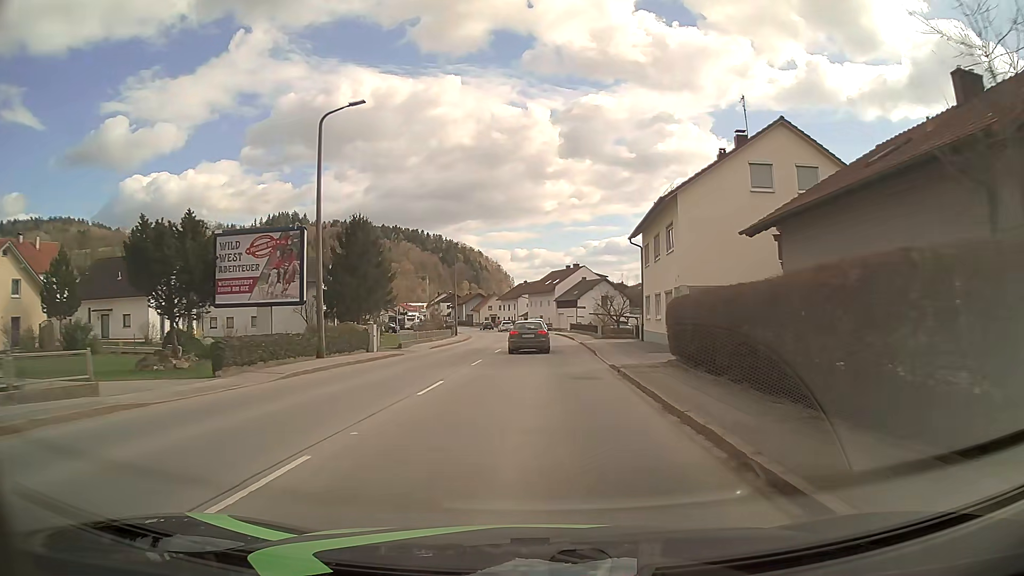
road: secondary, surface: asphalt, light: Day
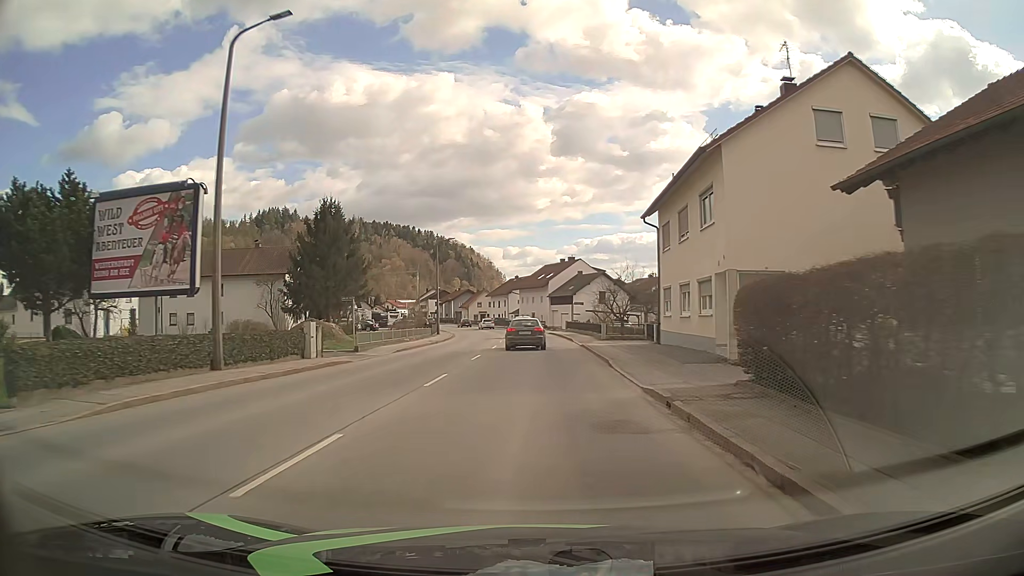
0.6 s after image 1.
(+0.1, +7.8) m; +1°
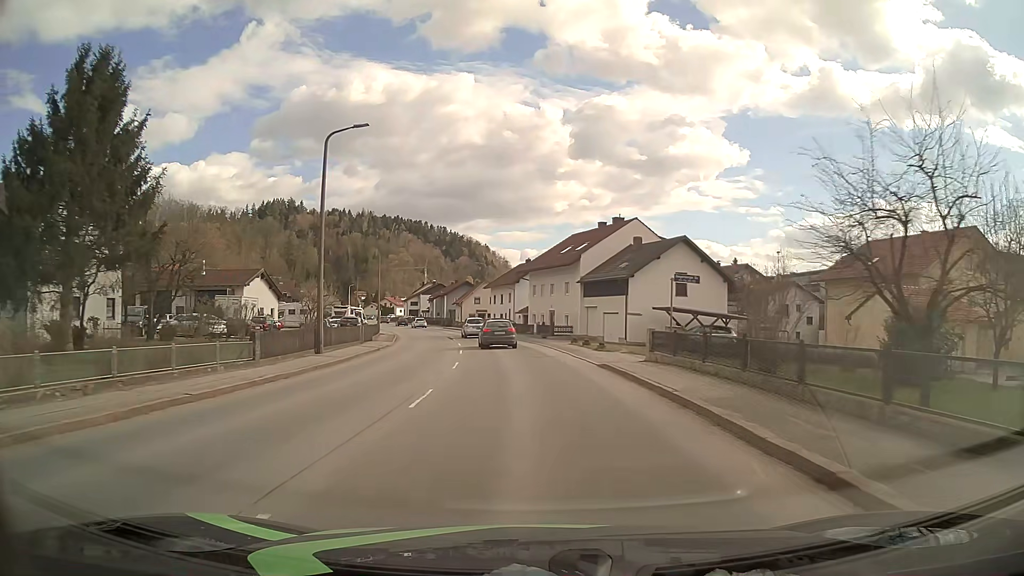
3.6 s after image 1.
(-0.1, +39.5) m; -2°
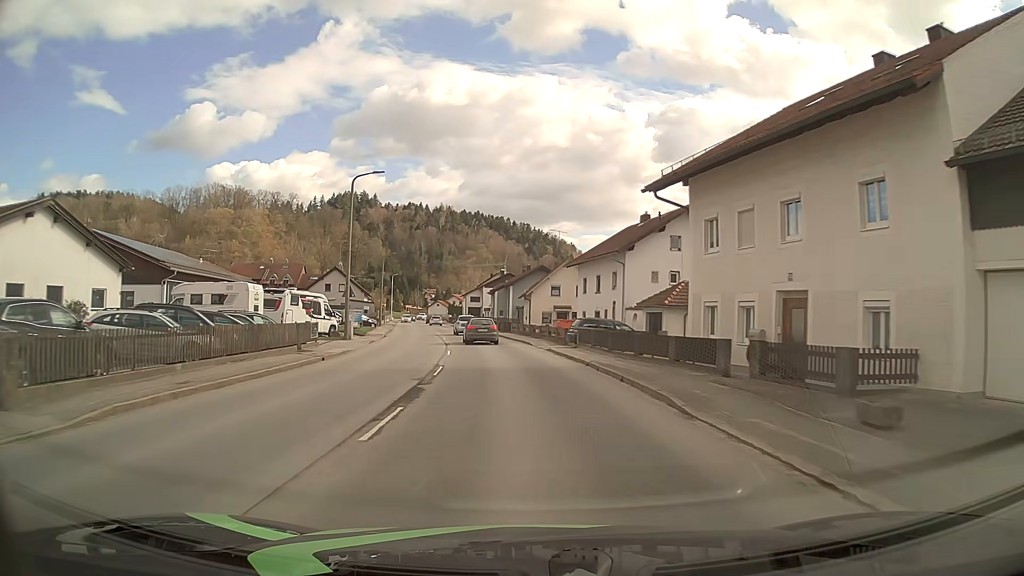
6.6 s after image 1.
(-2.2, +39.5) m; -7°
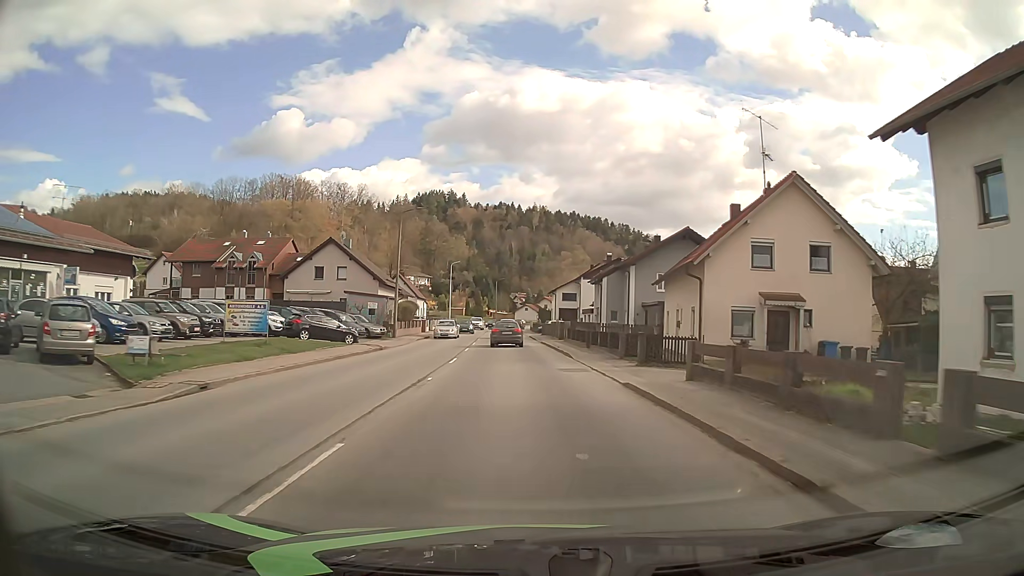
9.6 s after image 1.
(-2.9, +39.4) m; -8°
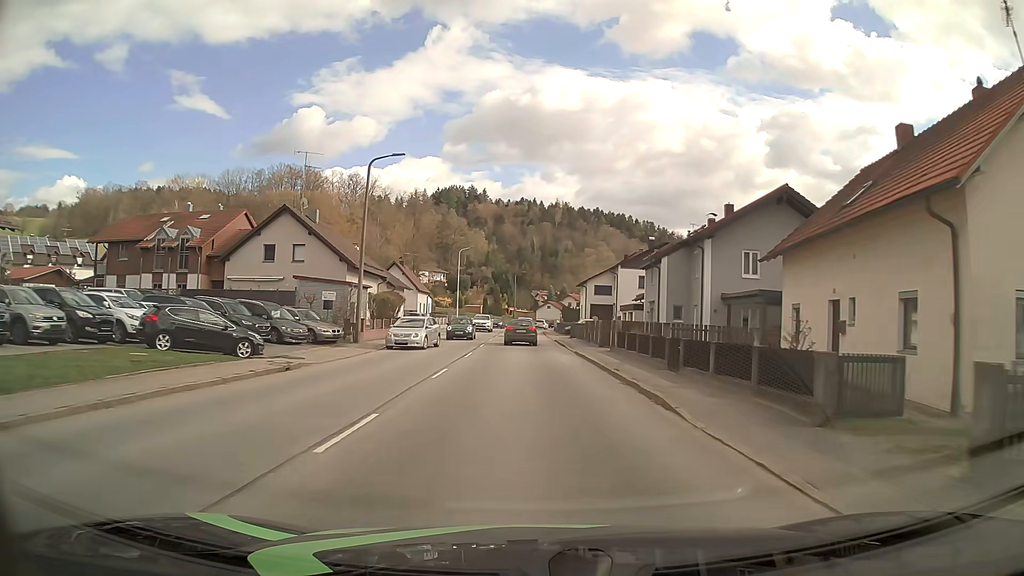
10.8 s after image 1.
(-0.3, +15.8) m; -2°
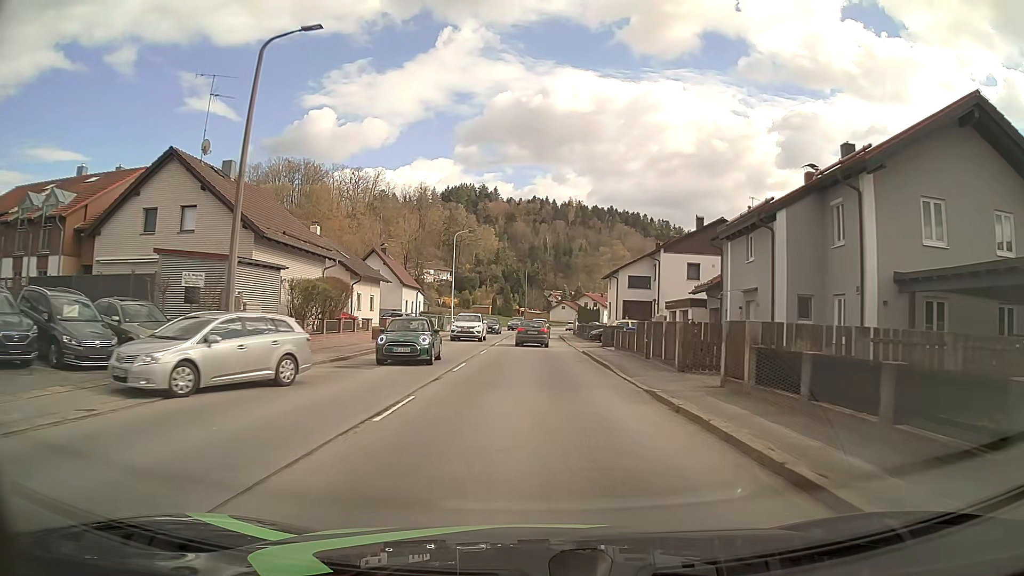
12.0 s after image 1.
(-0.1, +15.8) m; -1°
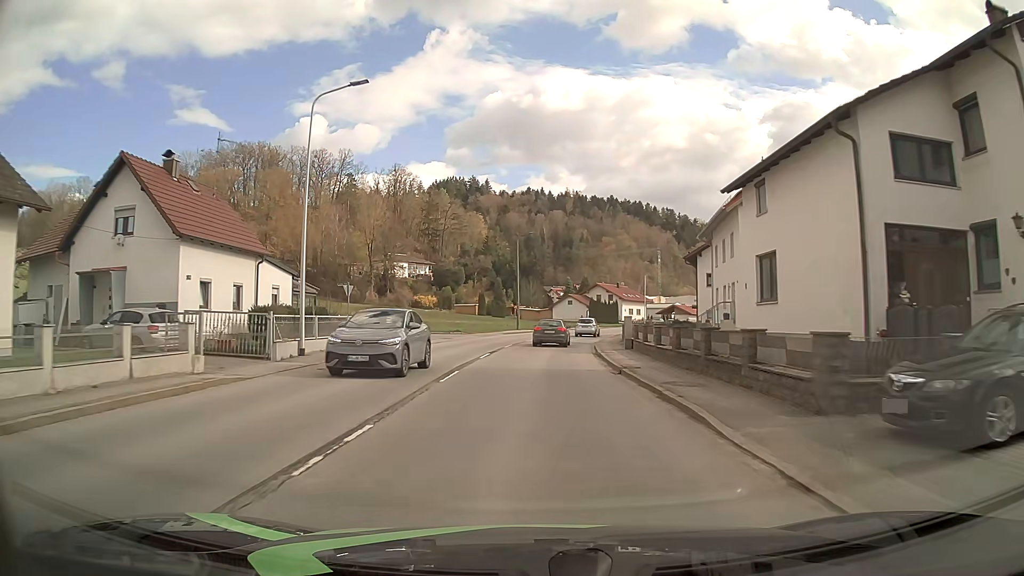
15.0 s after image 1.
(-0.1, +39.5) m; 0°
(0, +10) (0, +20) (0, +30) (+1, +40) (+3, +50) (+5, +60) (+7, +69) (+10, +79) (+14, +88) (+19, +97) m
